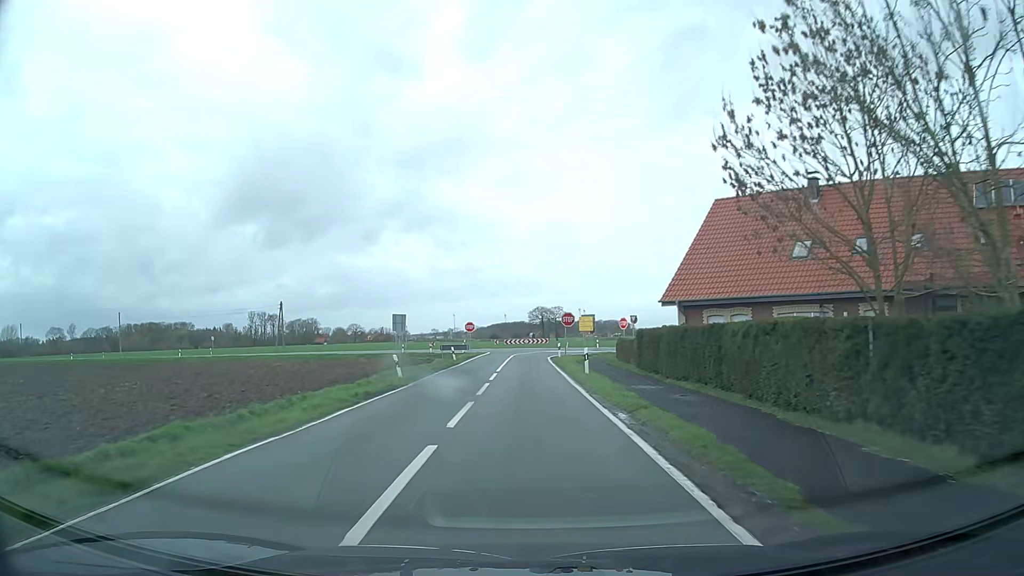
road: secondary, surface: asphalt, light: Day
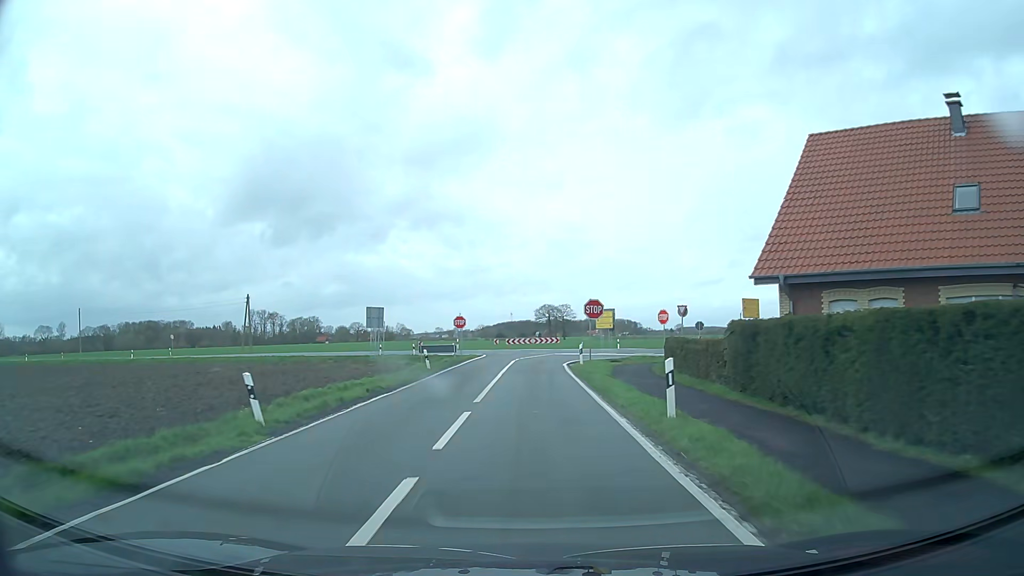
(0.0, +14.0) m; 0°
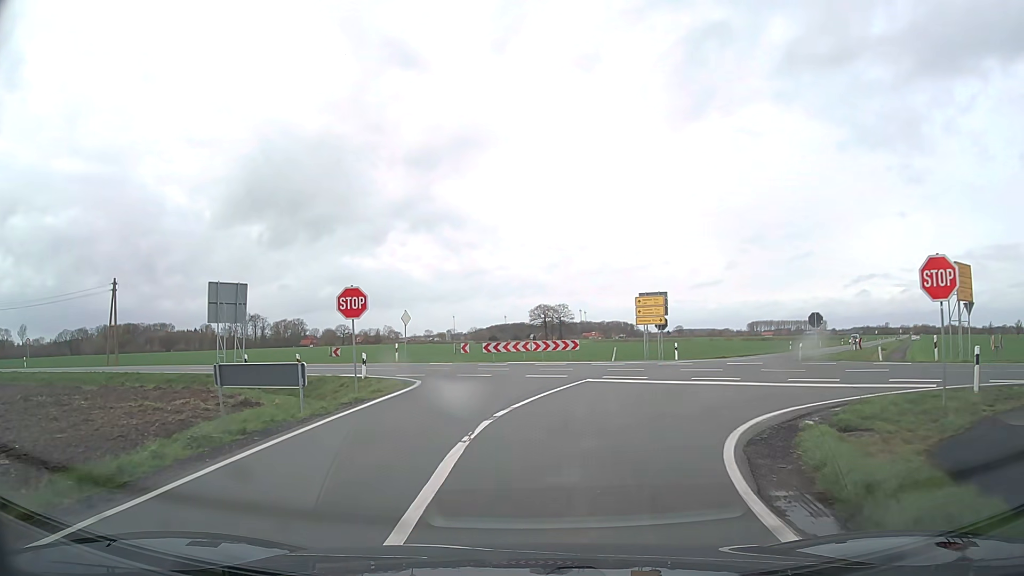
(-0.1, +28.5) m; 0°
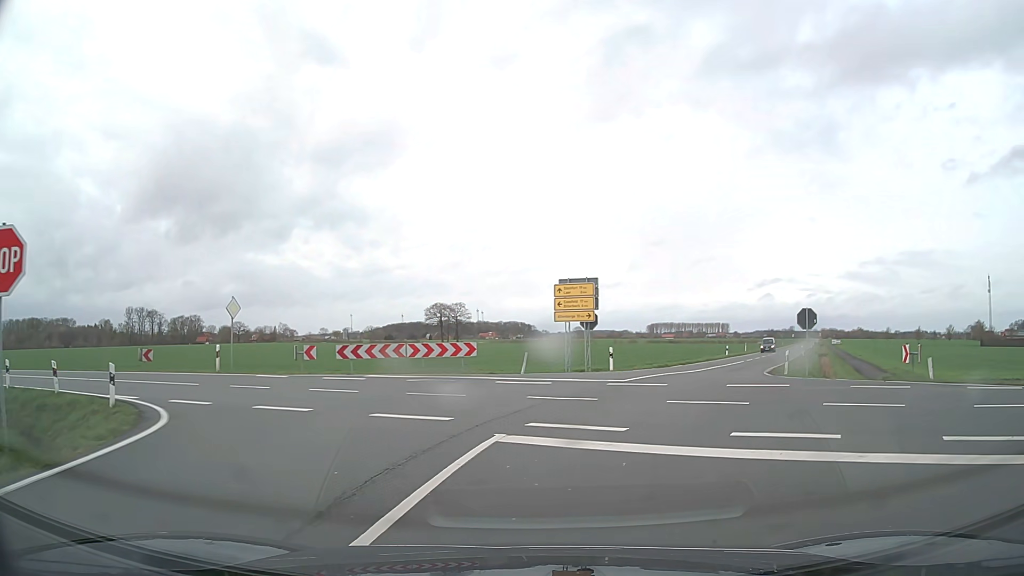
(+0.5, +11.2) m; +9°
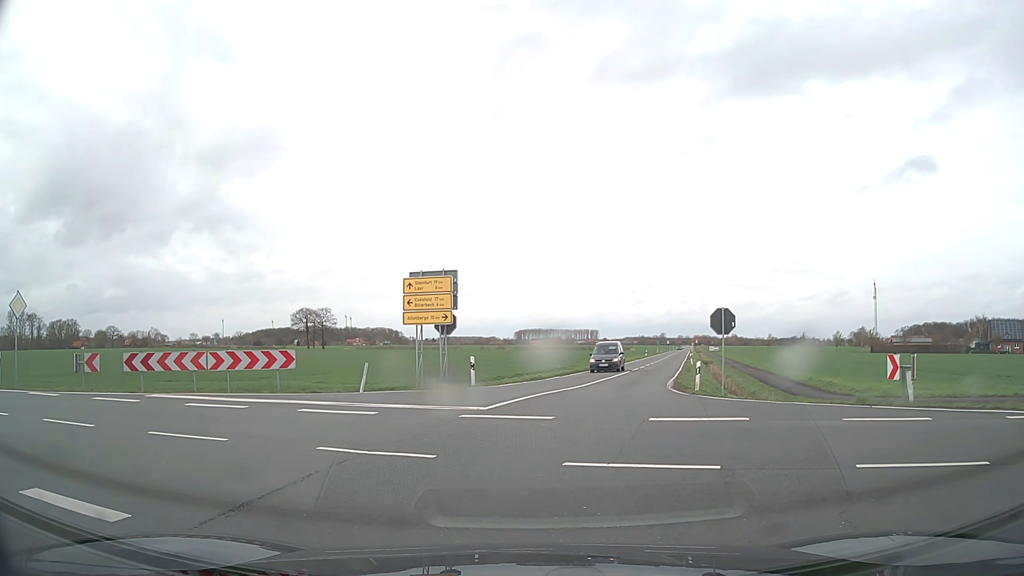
(+0.5, +5.7) m; +11°
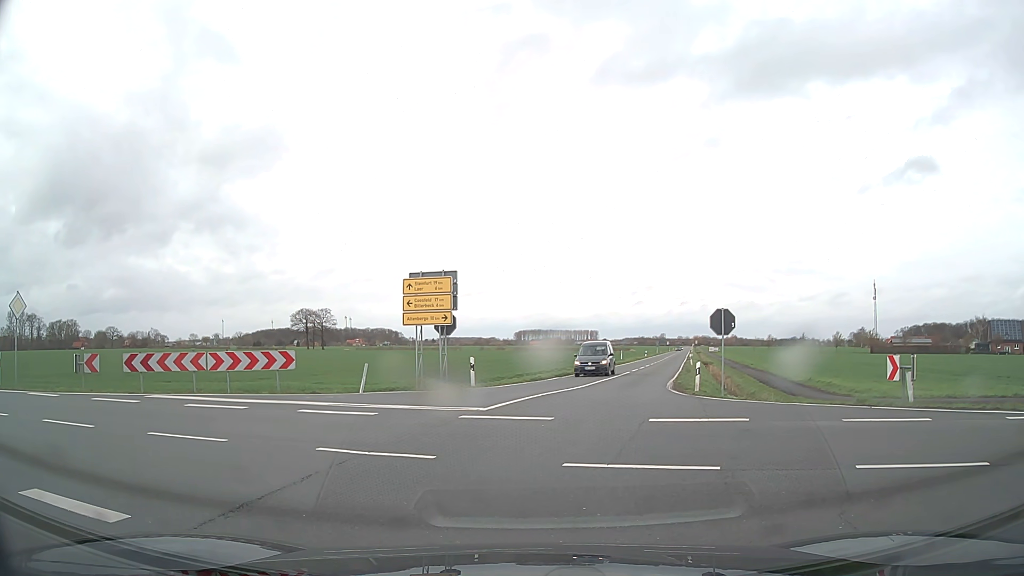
(0.0, 0.0) m; 0°
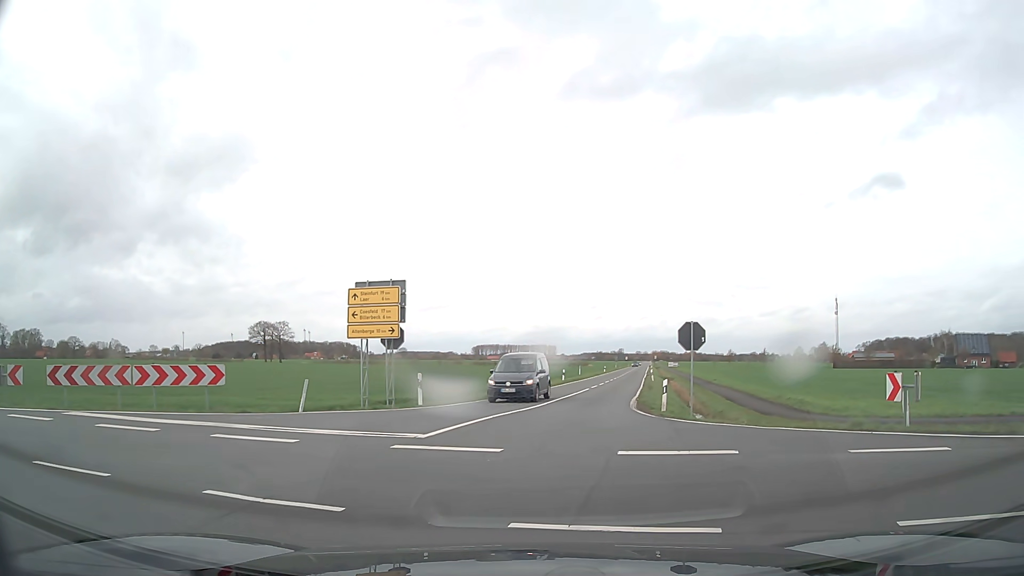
(+0.1, +2.1) m; +4°
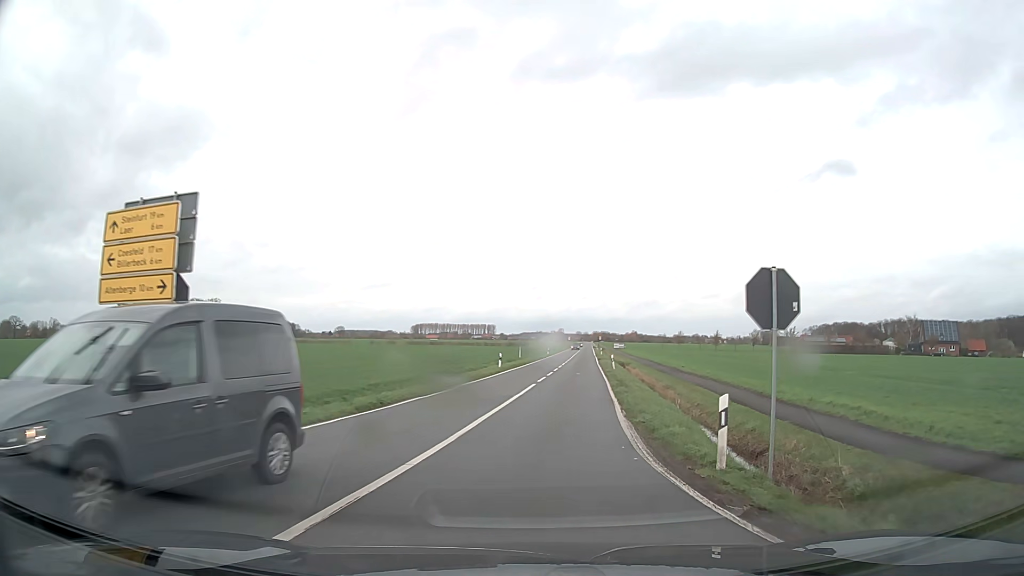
(+0.7, +12.9) m; +5°
(+1, +10) (+1, +20) (+2, +30) (+3, +40) (+4, +50) (+5, +60) (+6, +70) (+7, +80) (+8, +90) (+9, +100) m
